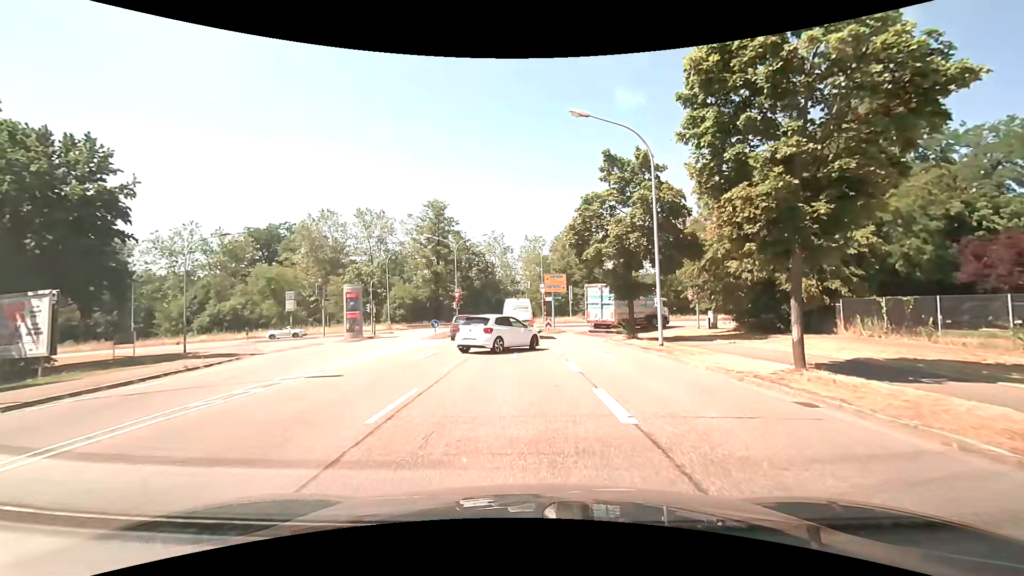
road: unclassified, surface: asphalt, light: Day
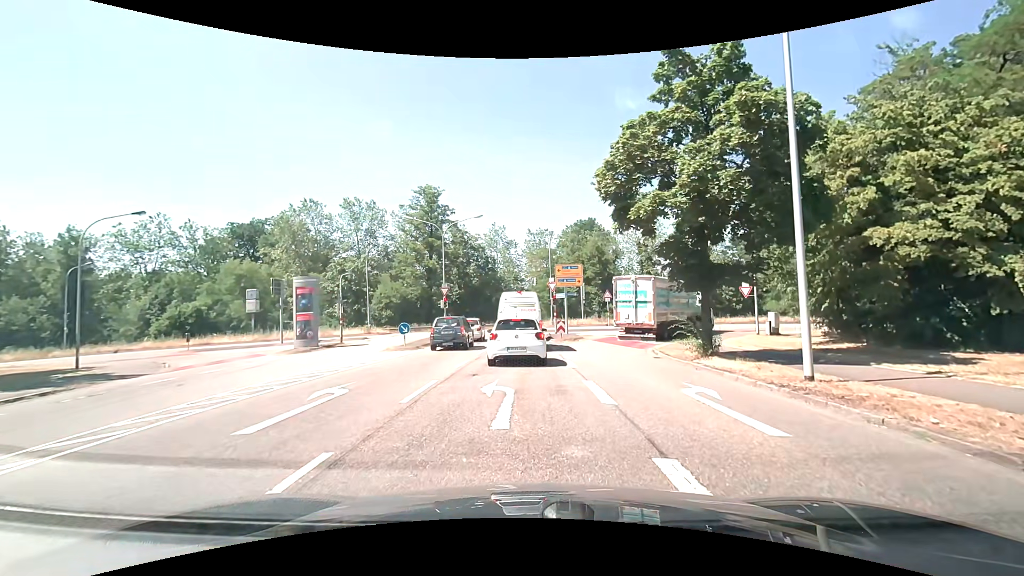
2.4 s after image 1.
(-0.2, +10.0) m; -2°
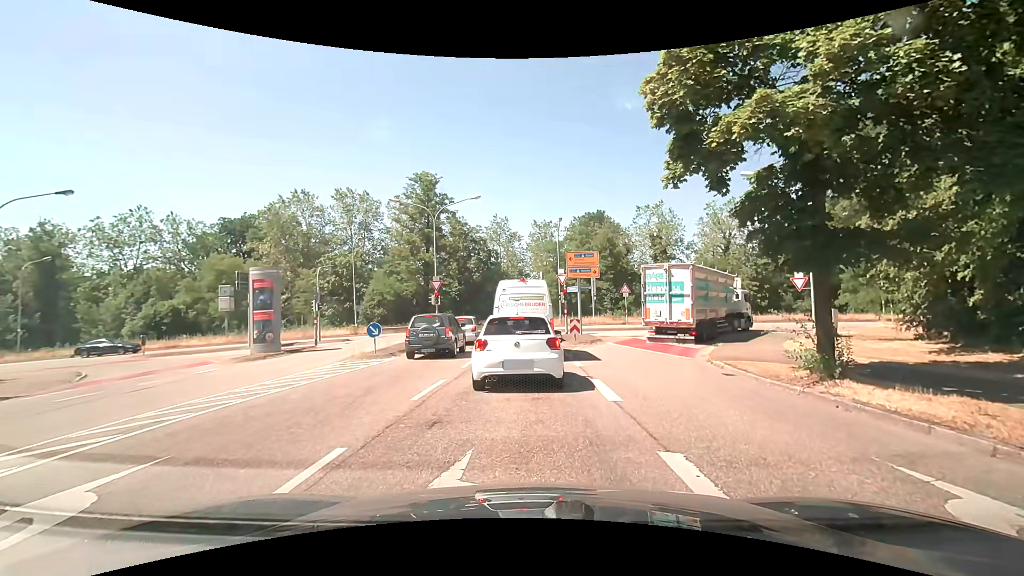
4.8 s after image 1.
(0.0, +5.7) m; 0°
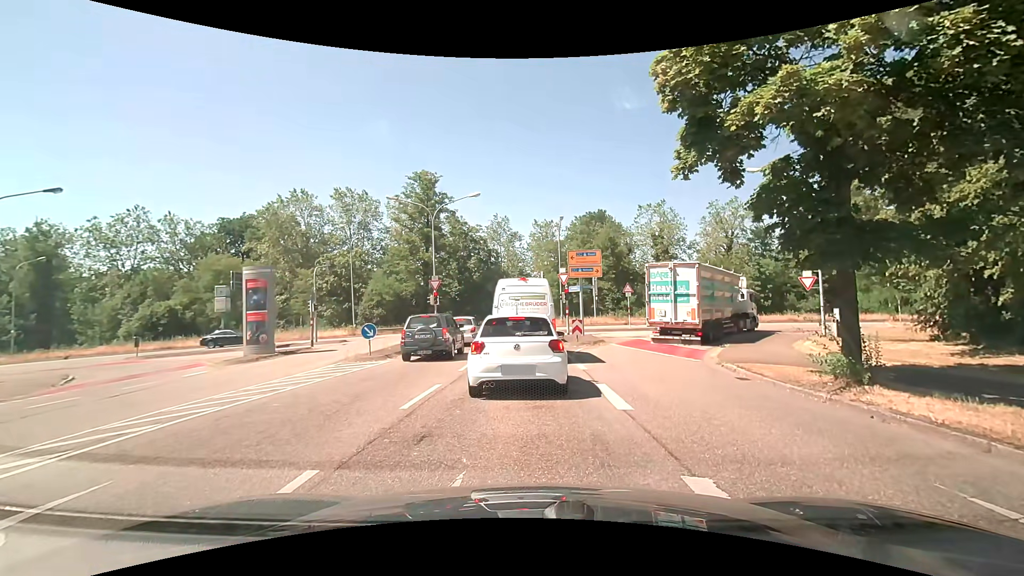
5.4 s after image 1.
(0.0, +0.7) m; 0°
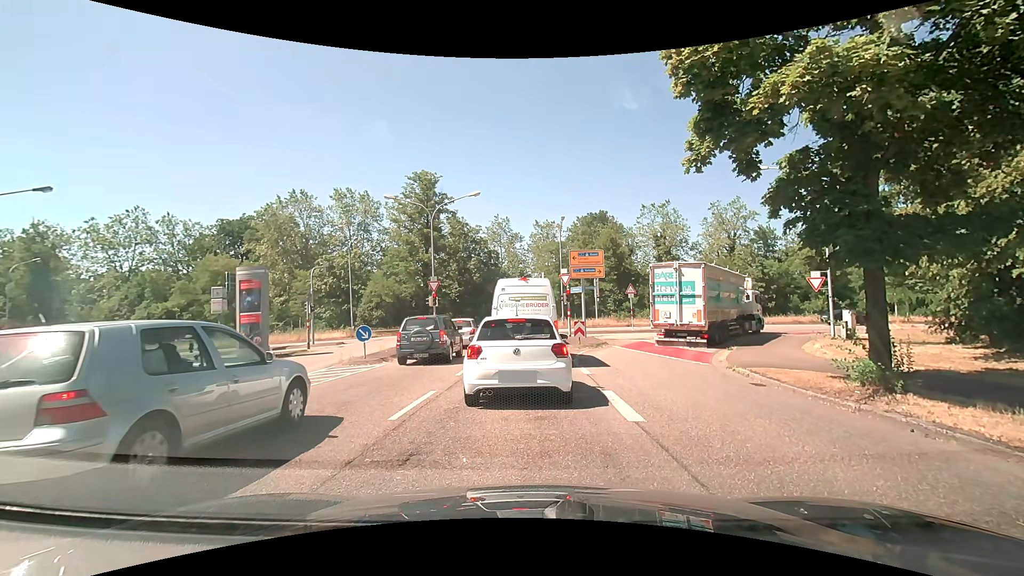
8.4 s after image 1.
(0.0, +0.7) m; 0°
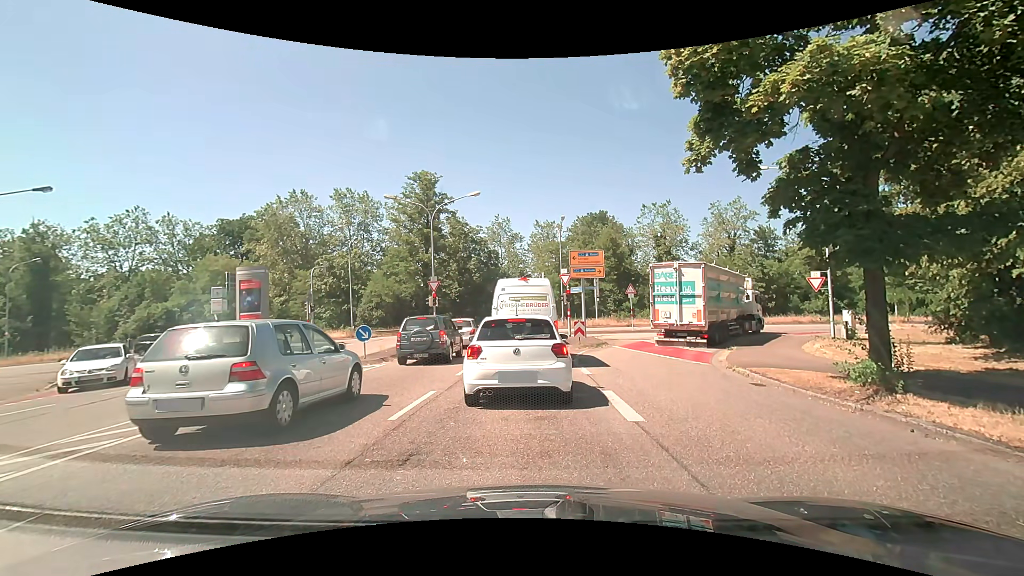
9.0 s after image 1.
(0.0, 0.0) m; 0°
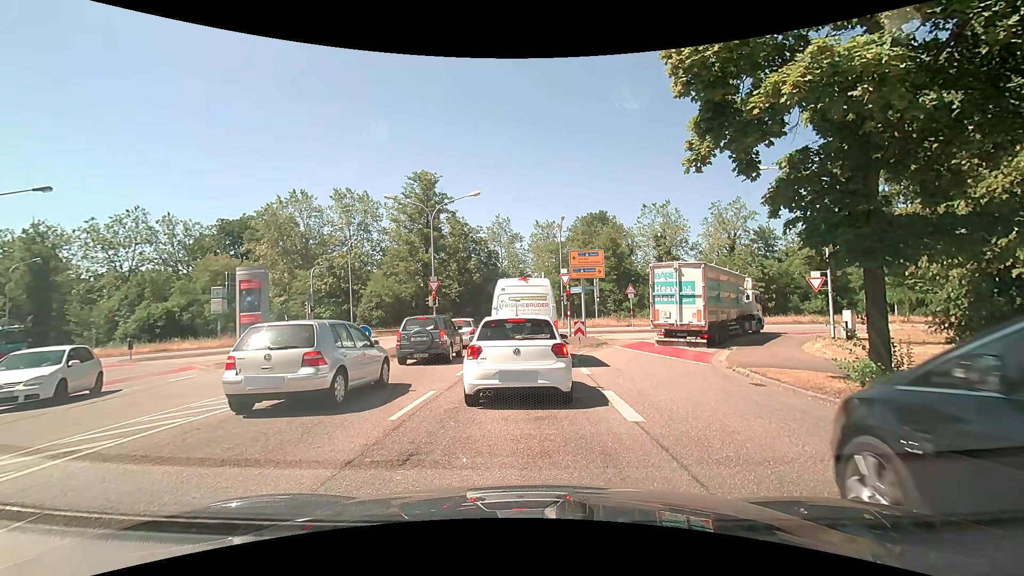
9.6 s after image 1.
(0.0, 0.0) m; 0°
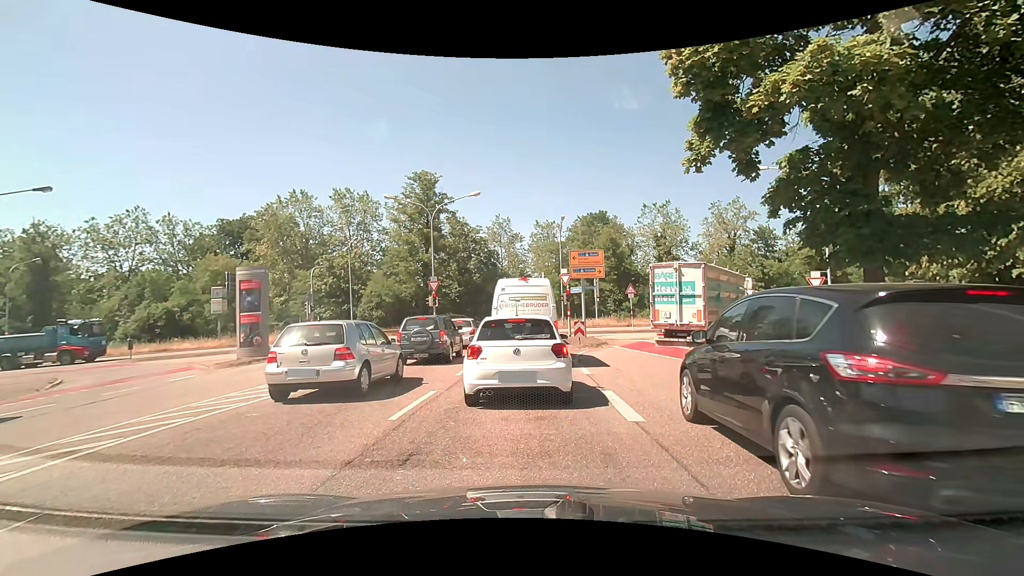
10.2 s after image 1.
(0.0, 0.0) m; 0°
(0, +10) (0, +20) (0, +30) (-1, +40) (-3, +50) (-11, +55) (-21, +57) (-31, +56) (-41, +55) (-51, +54) m
